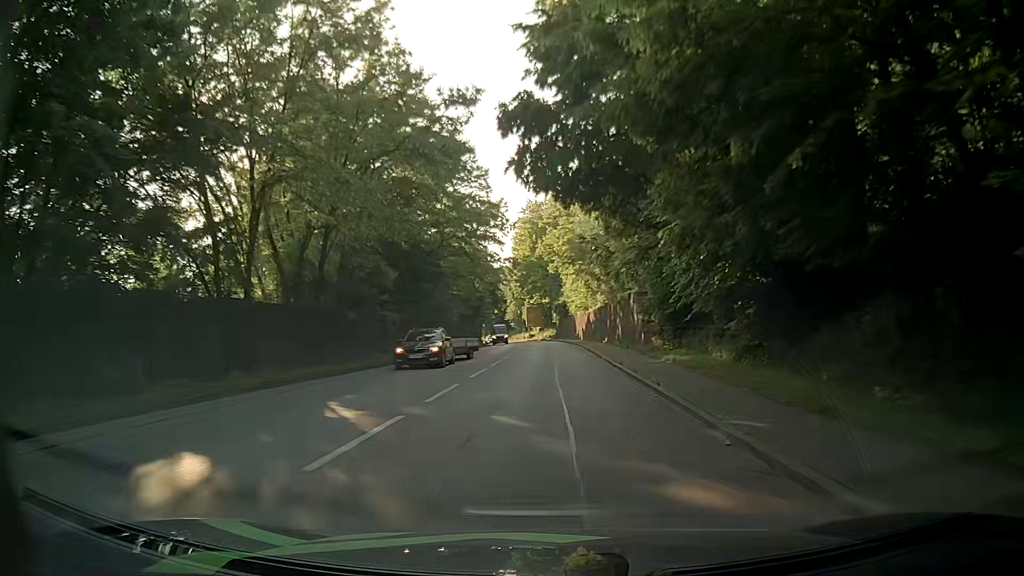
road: primary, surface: asphalt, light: Day
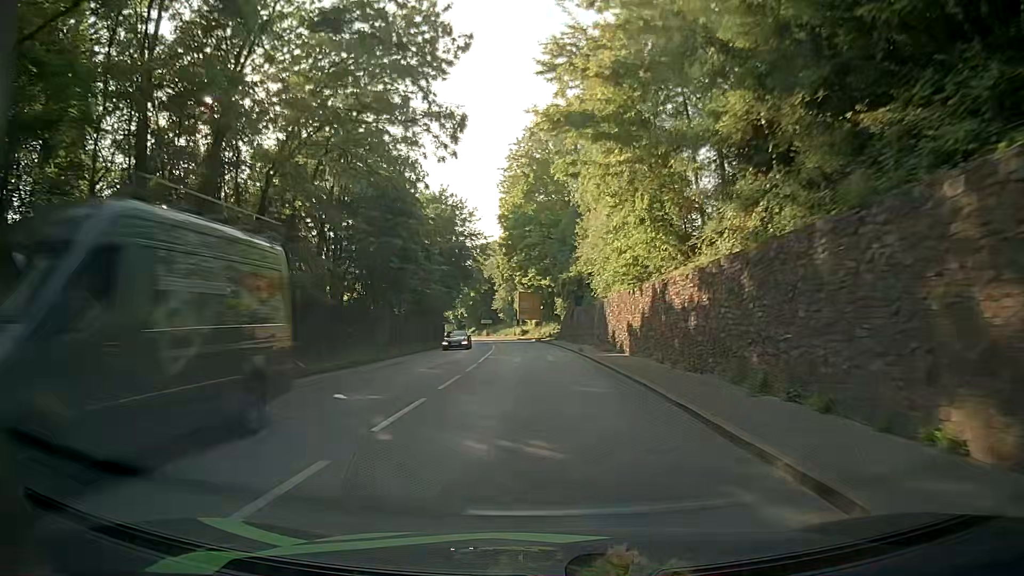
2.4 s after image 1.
(+0.3, +39.6) m; +1°
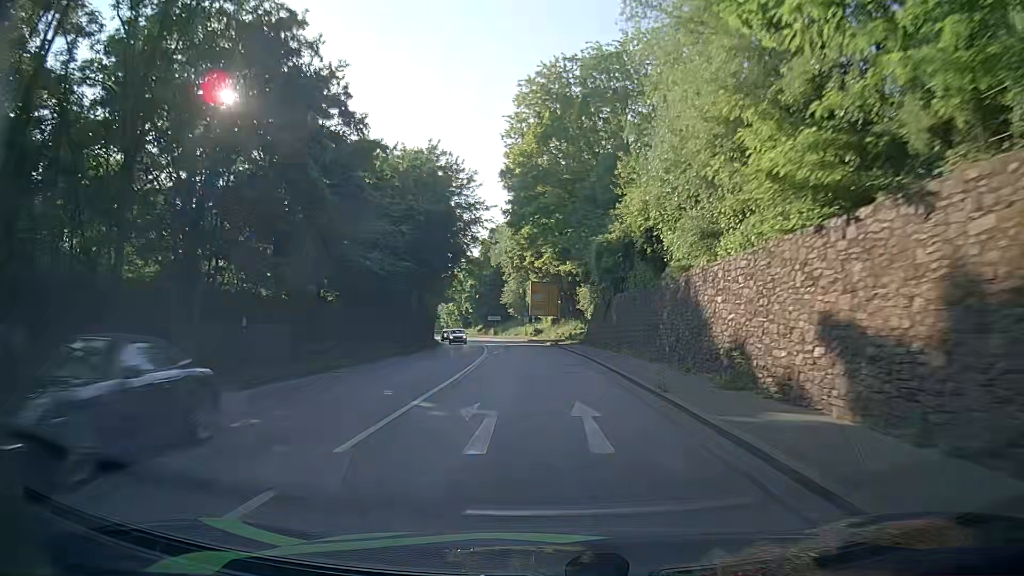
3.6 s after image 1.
(-0.4, +19.3) m; -3°
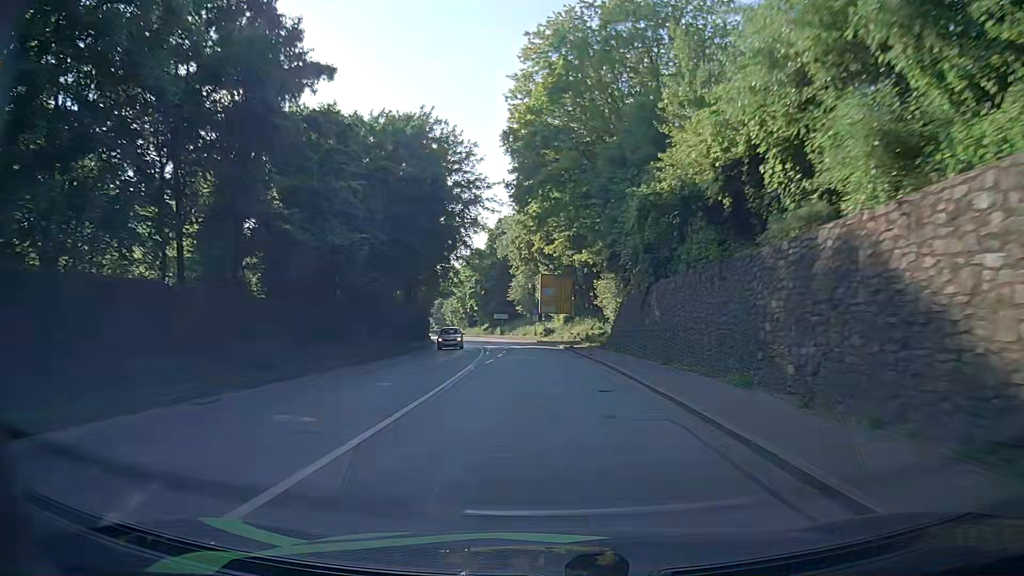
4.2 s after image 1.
(0.0, +9.7) m; -1°
